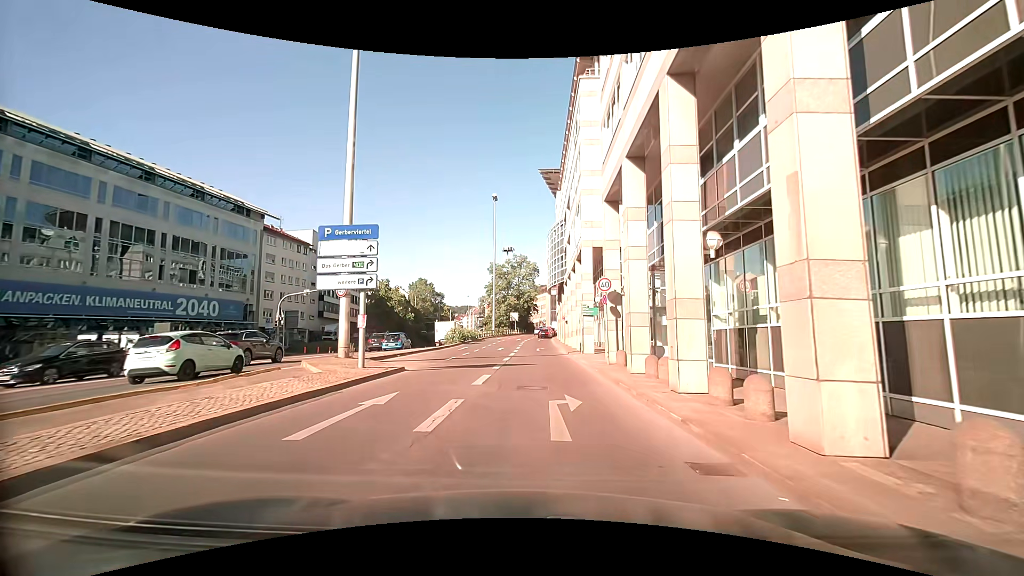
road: primary_link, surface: asphalt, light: Day
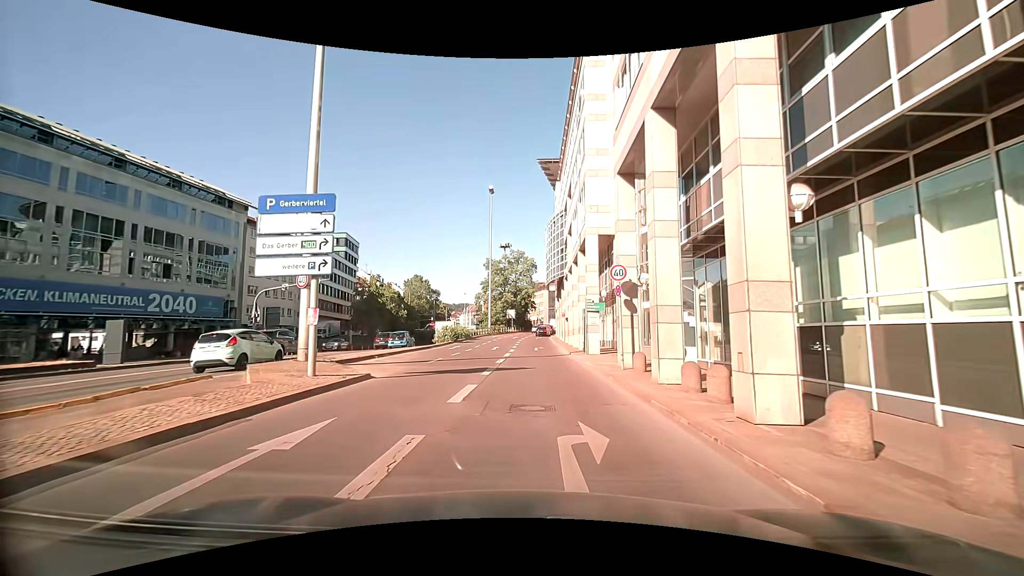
(0.0, +3.7) m; +1°
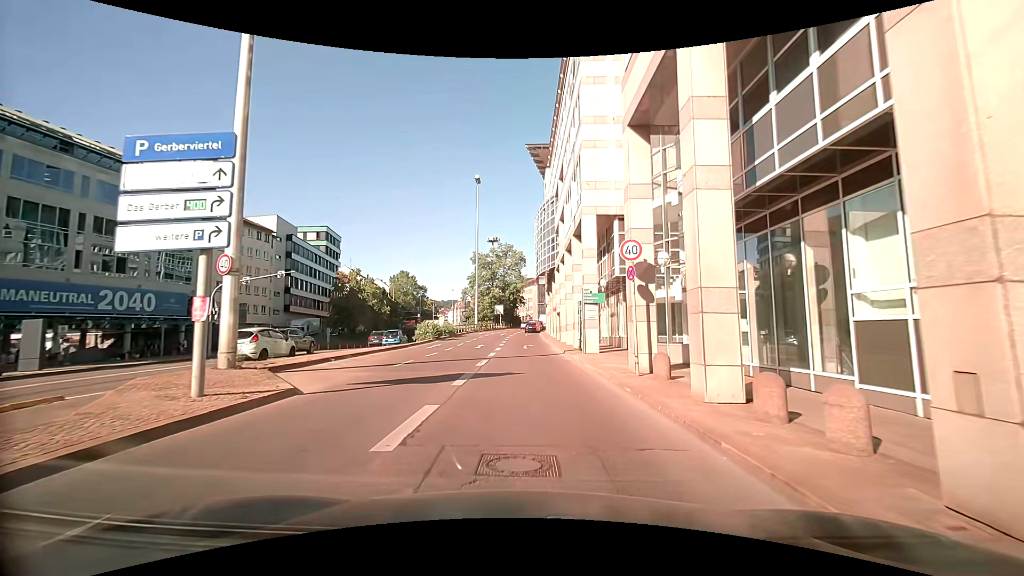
(0.0, +4.0) m; +2°
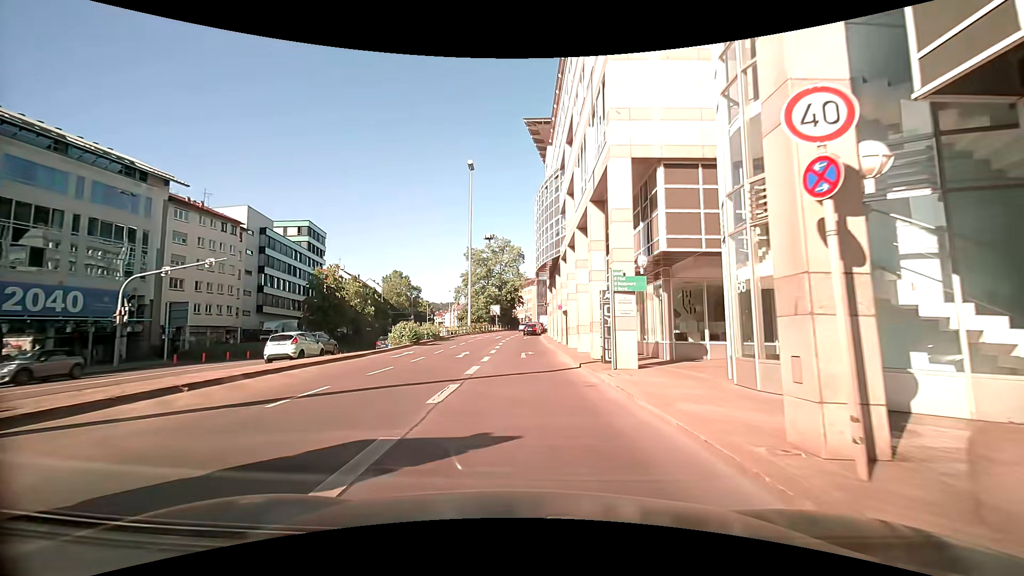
(-0.3, +8.7) m; -1°
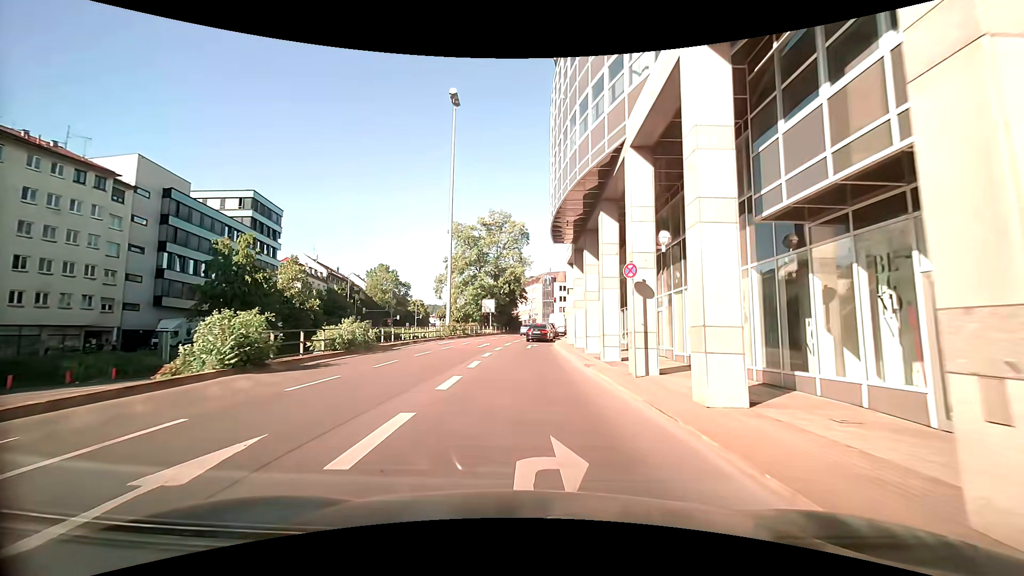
(-0.3, +23.1) m; +1°
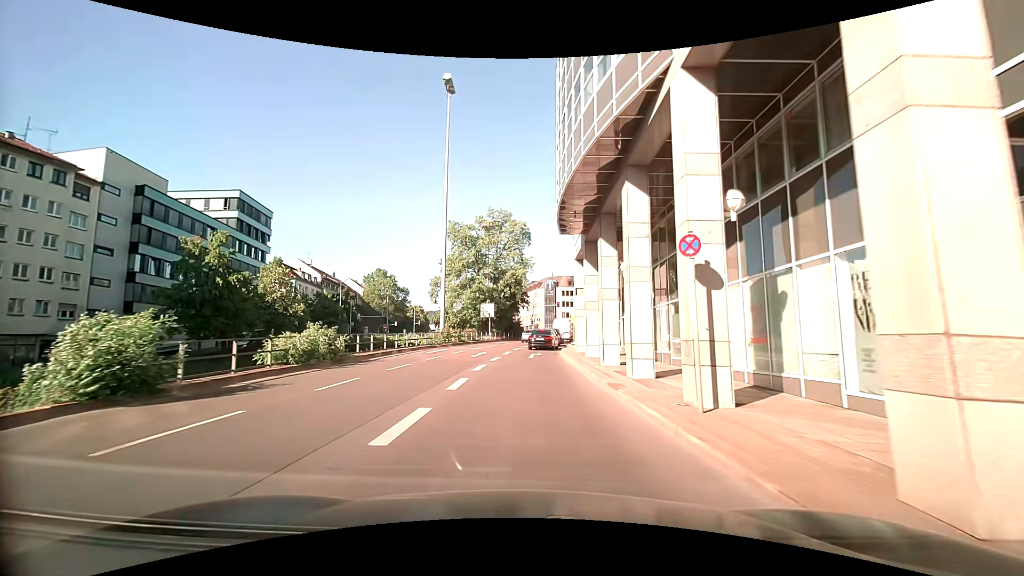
(-0.1, +4.6) m; -1°
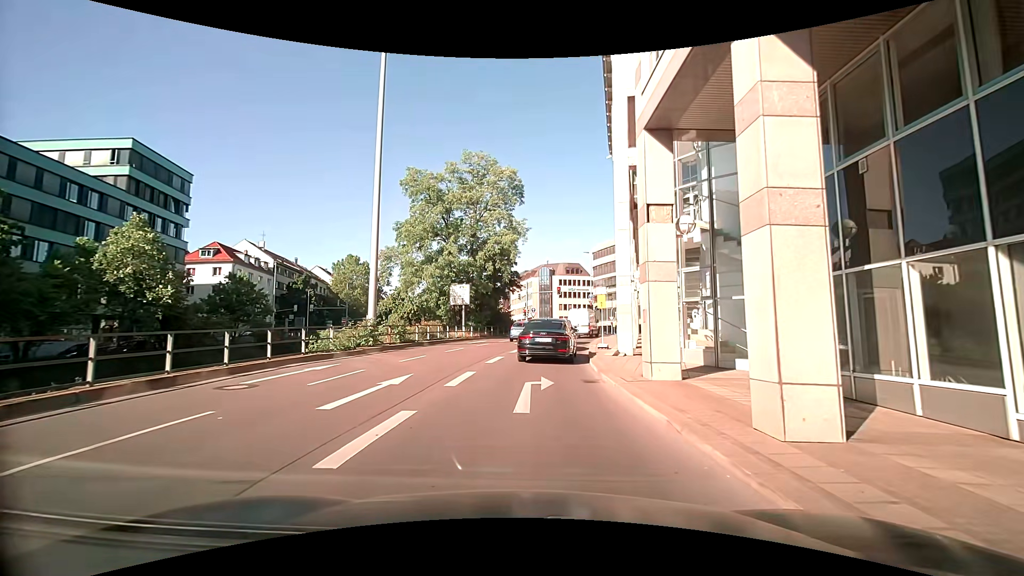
(0.0, +18.5) m; 0°
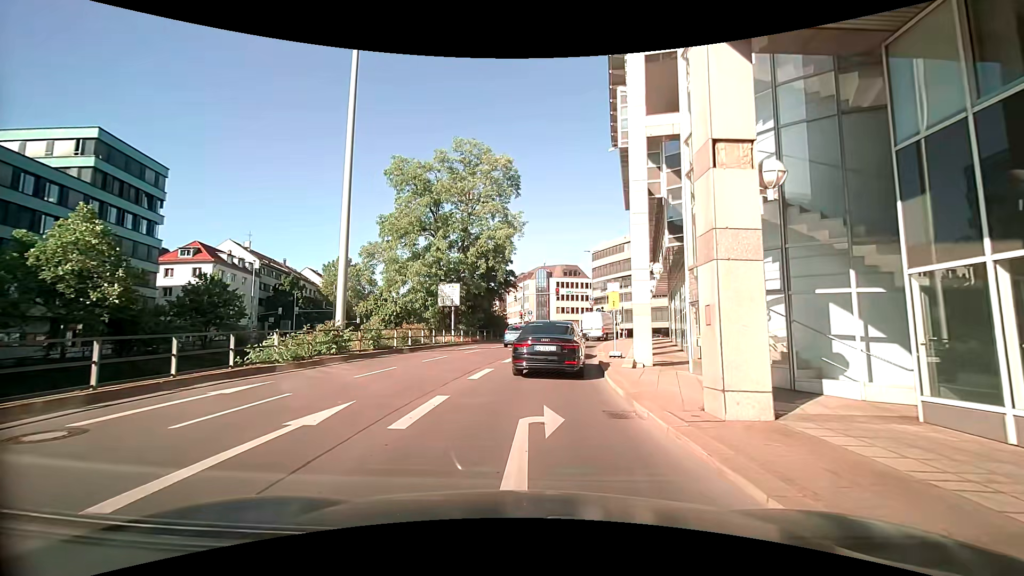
(0.0, +3.9) m; +2°
